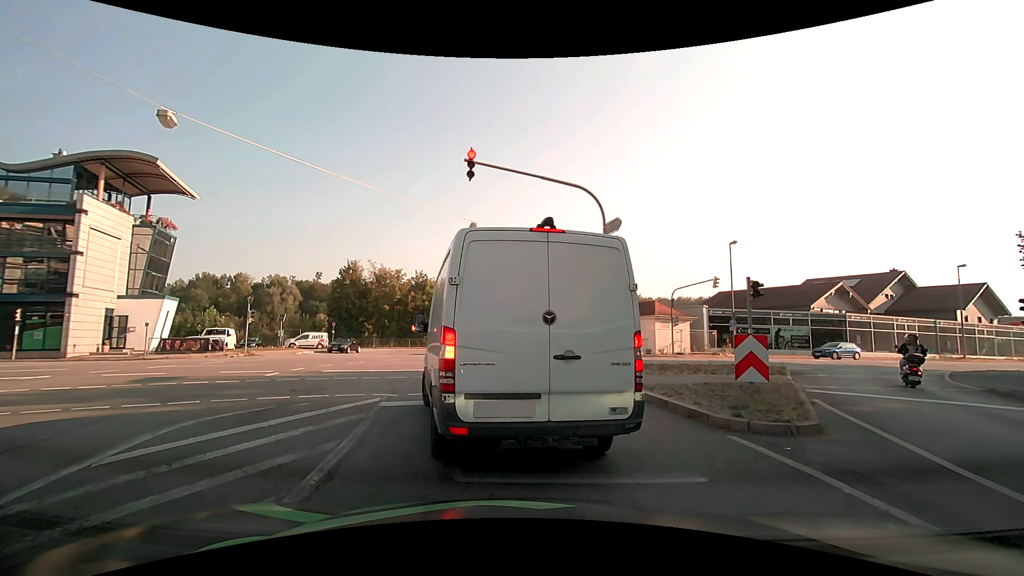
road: tertiary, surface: asphalt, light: Day
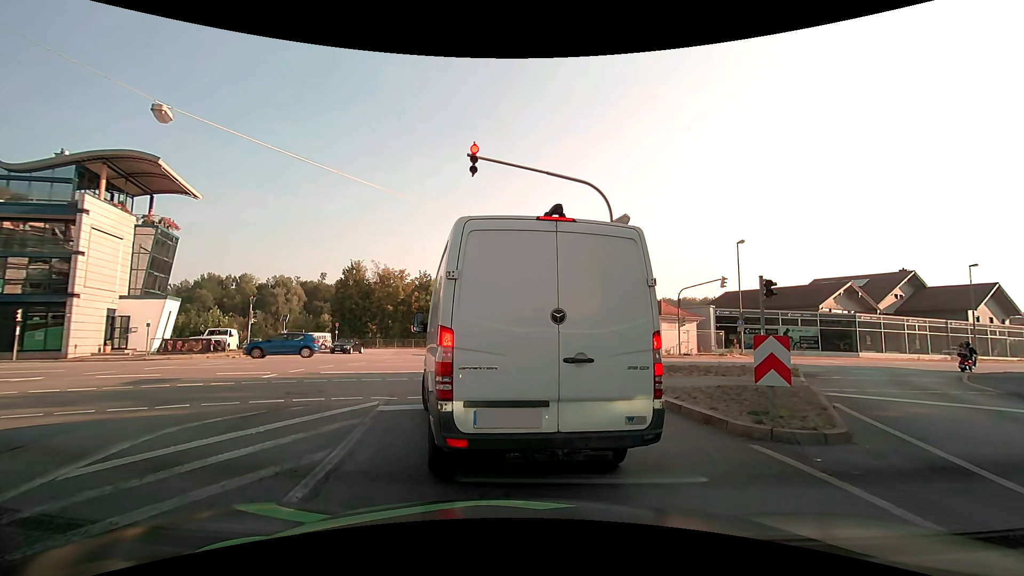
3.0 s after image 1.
(0.0, +0.5) m; 0°
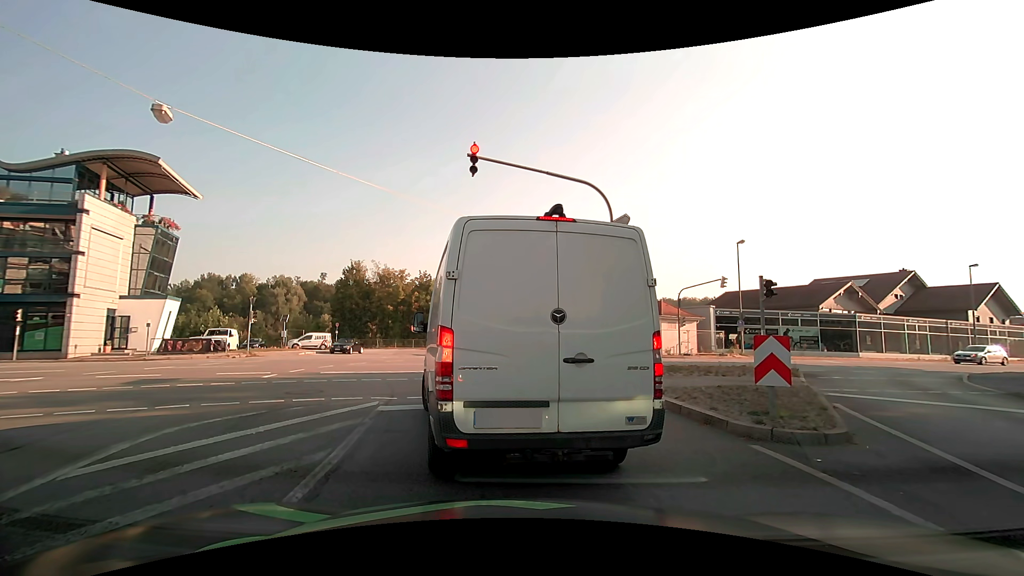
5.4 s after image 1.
(0.0, +0.1) m; 0°
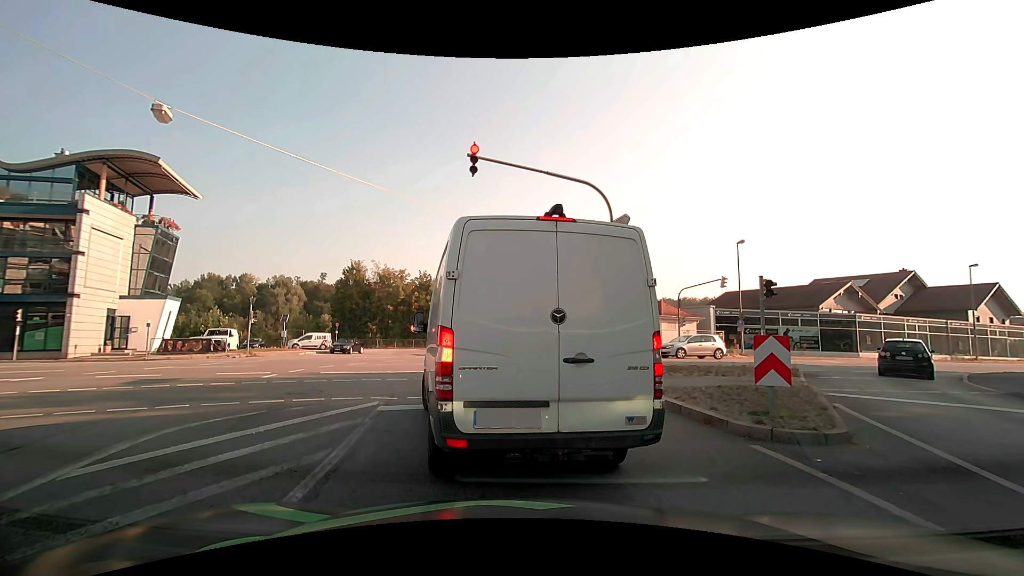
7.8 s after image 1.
(0.0, 0.0) m; 0°
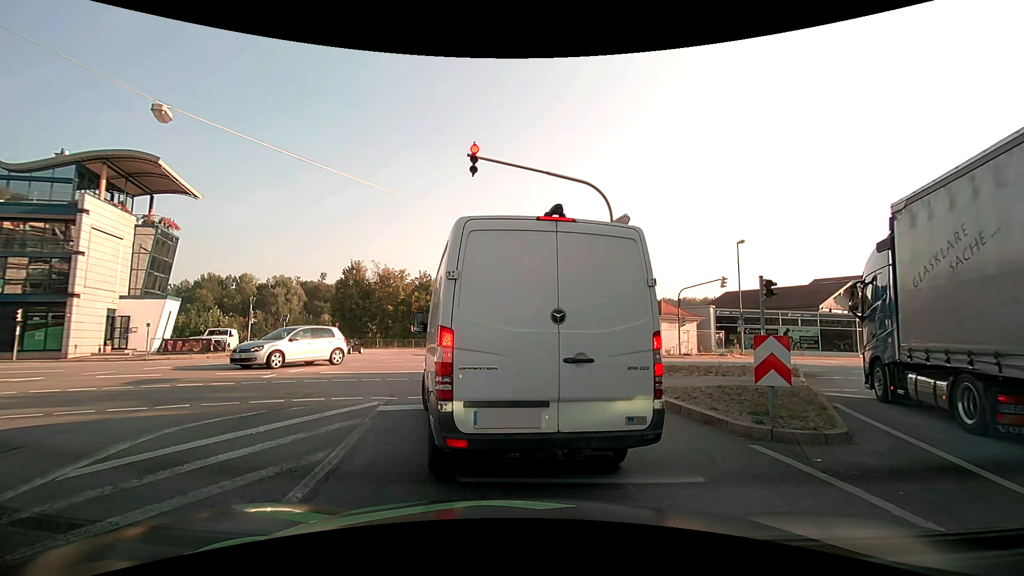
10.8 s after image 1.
(0.0, 0.0) m; 0°
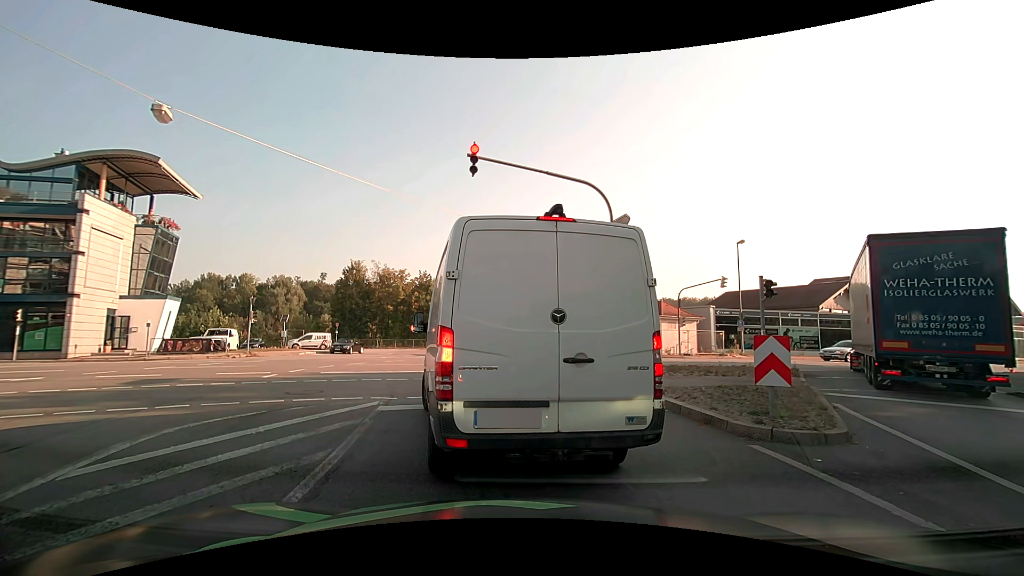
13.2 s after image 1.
(0.0, 0.0) m; 0°
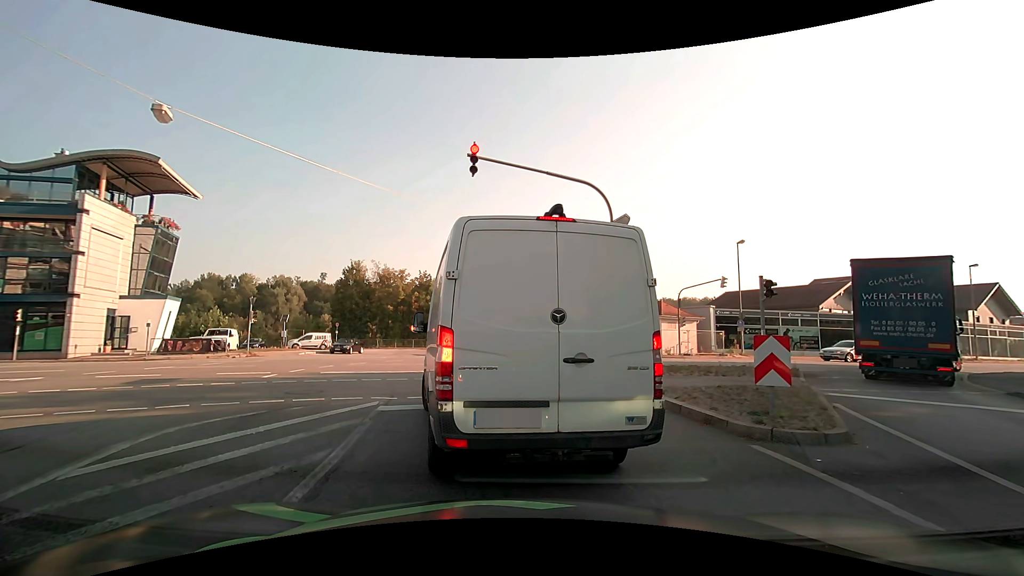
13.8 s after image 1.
(0.0, 0.0) m; 0°
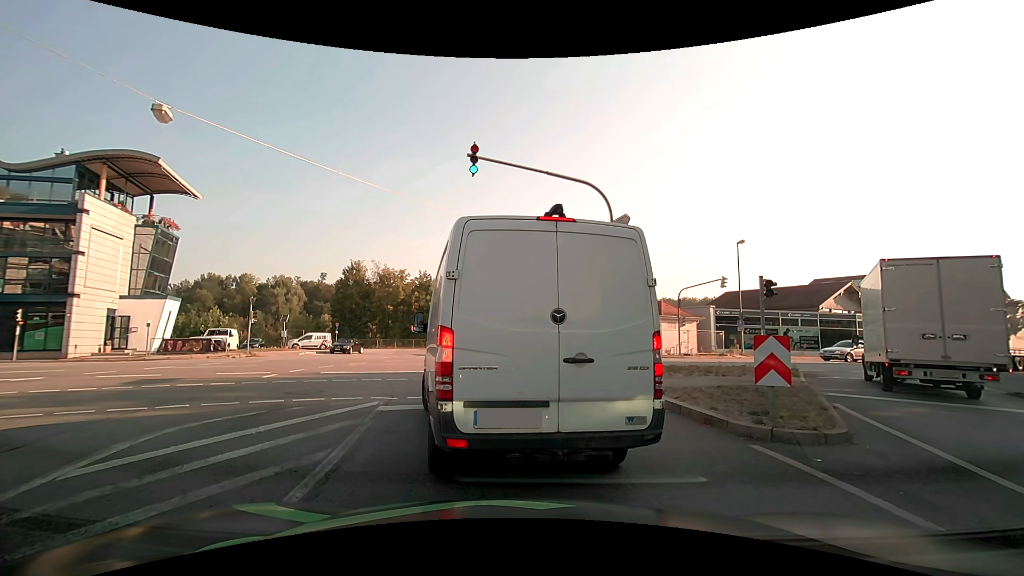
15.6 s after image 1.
(0.0, 0.0) m; 0°
(-1, +10) (-6, +19) (-13, +25) (-23, +26) (-33, +23) (-42, +19) (-52, +16) (-61, +12) (-70, +8) (-80, +5) m
